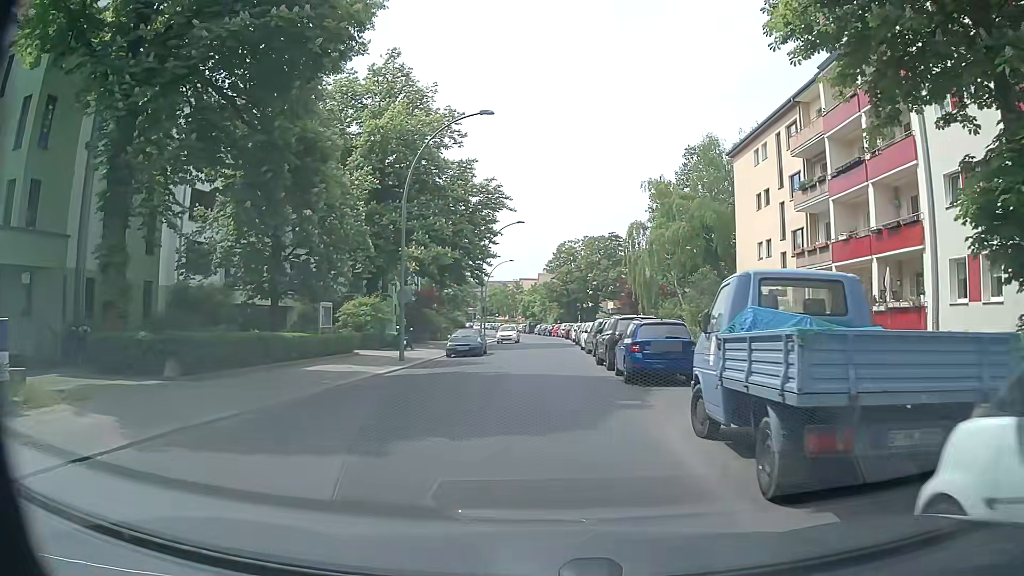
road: residential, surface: asphalt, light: Day
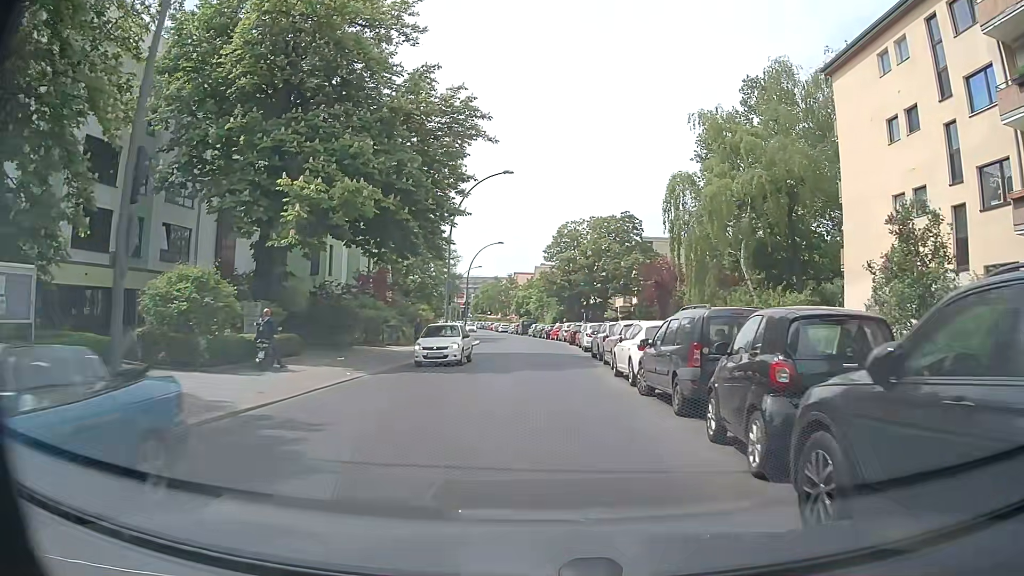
(-0.1, +18.8) m; +1°
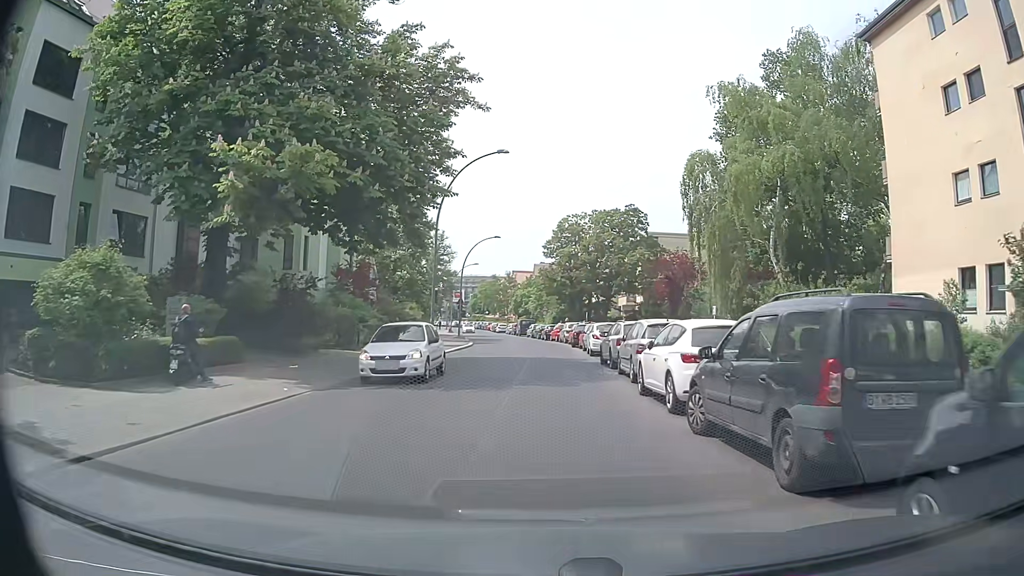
(-0.1, +4.7) m; -1°
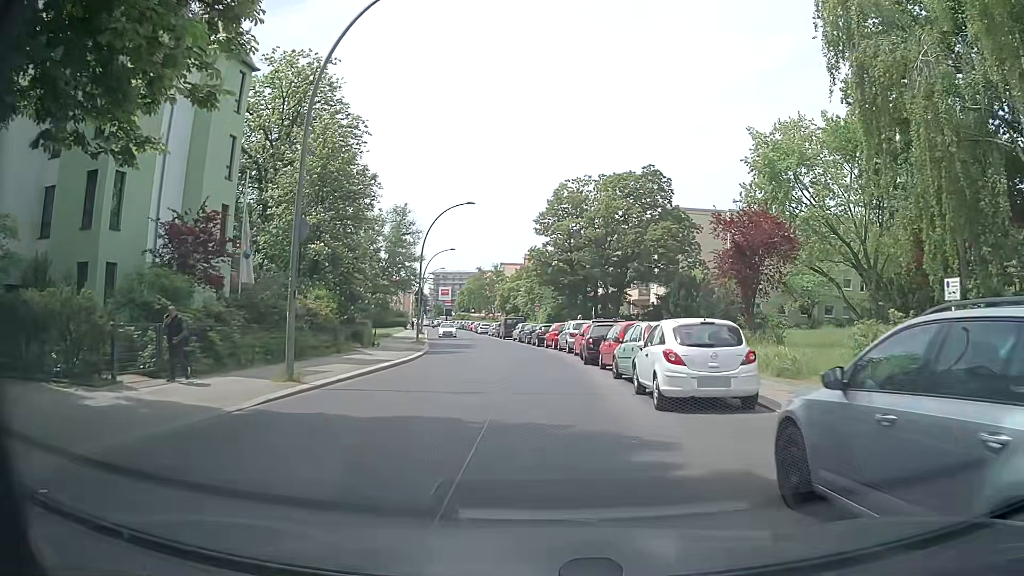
(+0.2, +18.6) m; +1°
(0, +10) (0, +20) (-1, +30) (-1, +40) (-3, +50) (-5, +60) (-7, +69) (-8, +79) (-10, +89) (-11, +99) m
